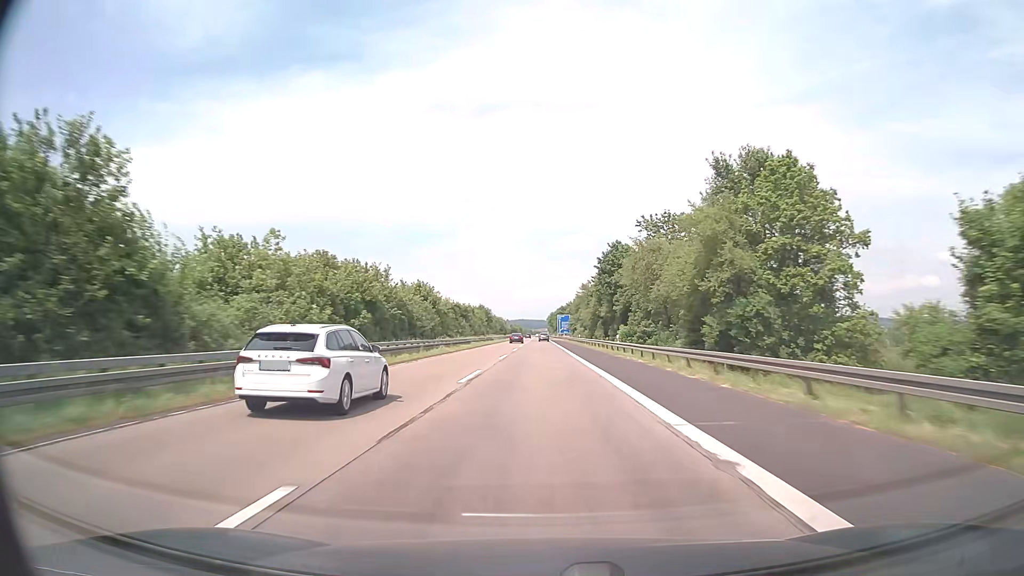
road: motorway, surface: asphalt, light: Day
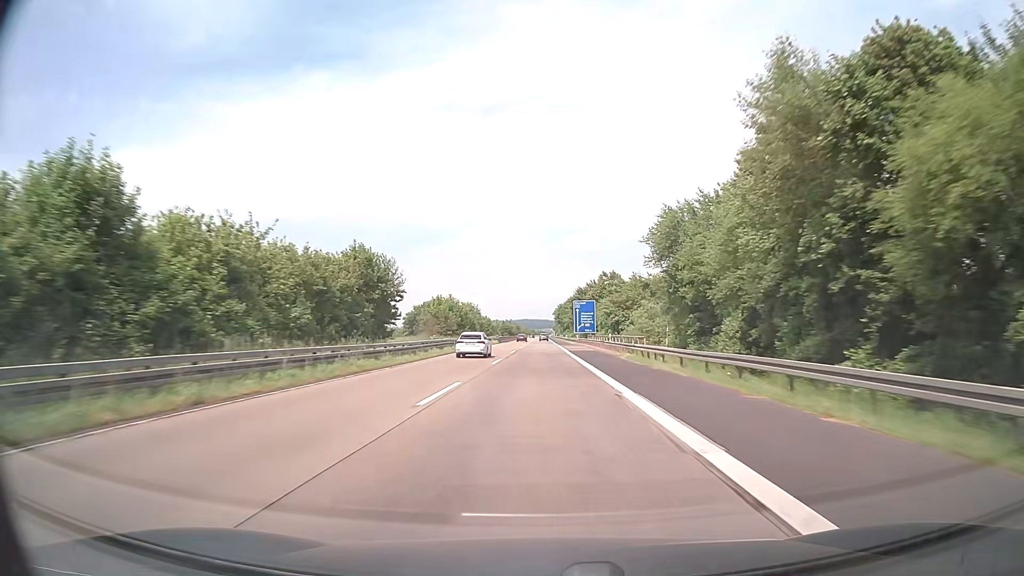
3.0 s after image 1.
(-0.1, +95.1) m; 0°
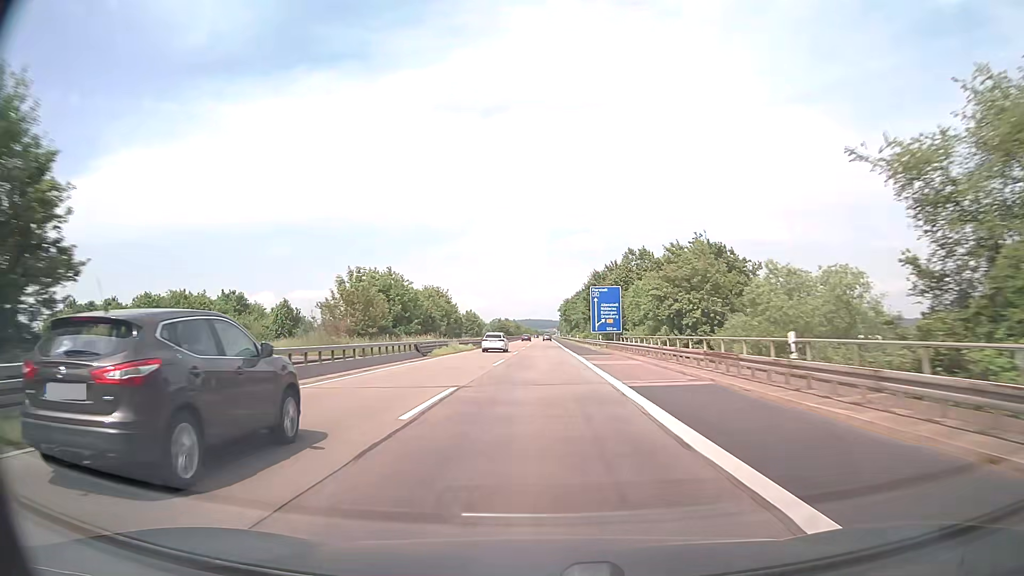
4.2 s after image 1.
(-0.1, +38.0) m; 0°
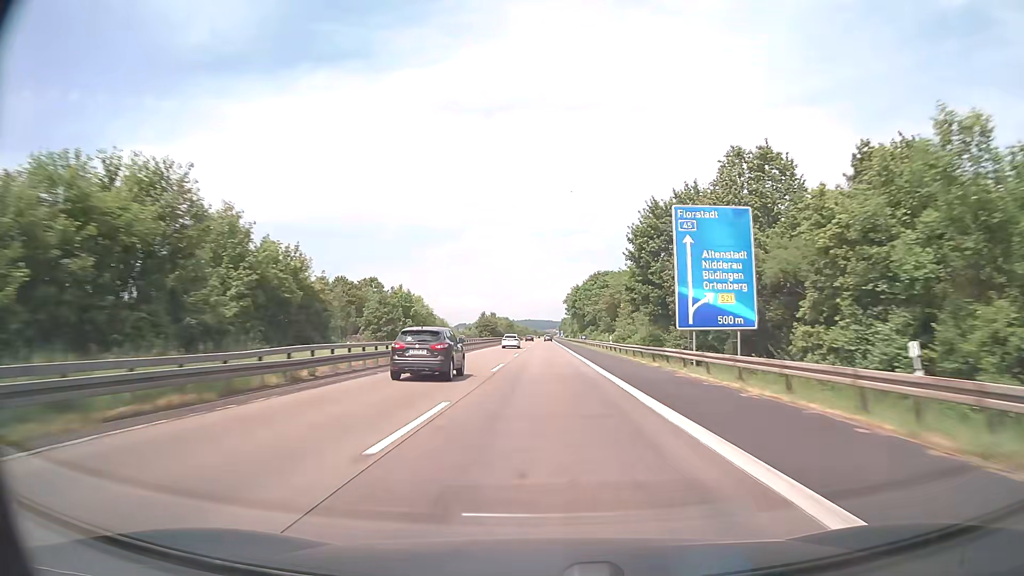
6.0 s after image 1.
(0.0, +57.0) m; 0°
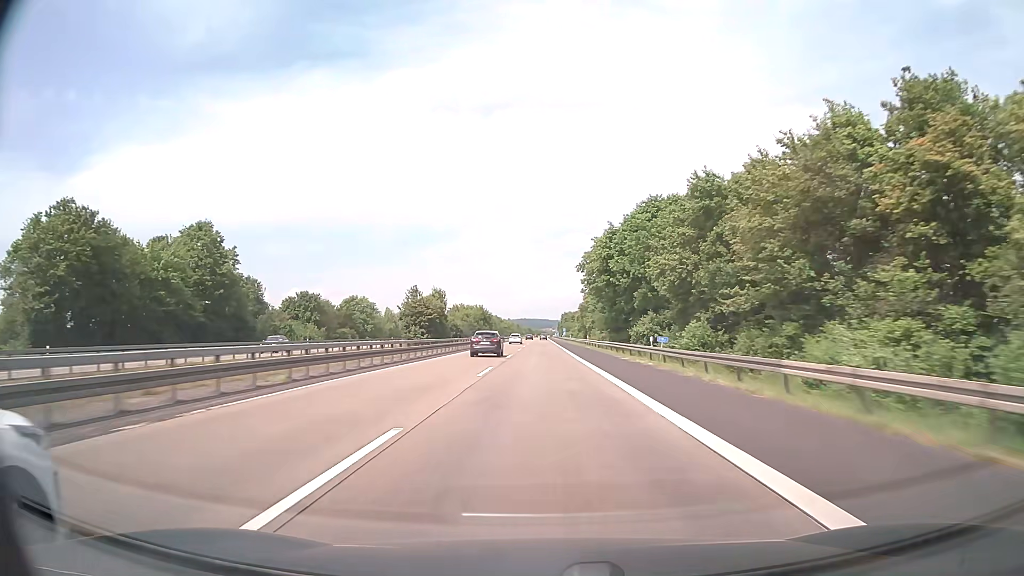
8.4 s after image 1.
(+0.3, +76.0) m; 0°
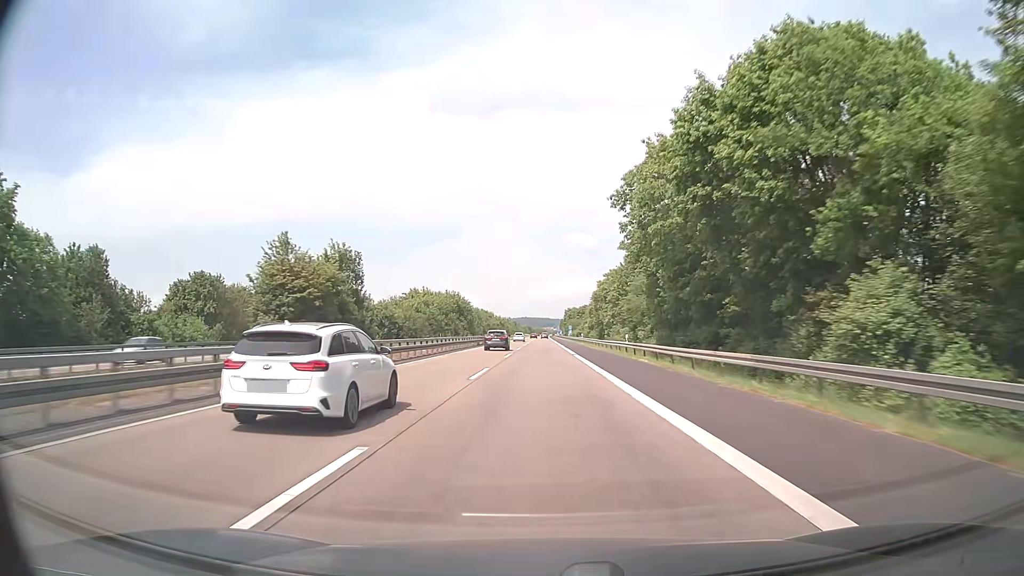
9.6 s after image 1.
(-0.1, +38.0) m; 0°
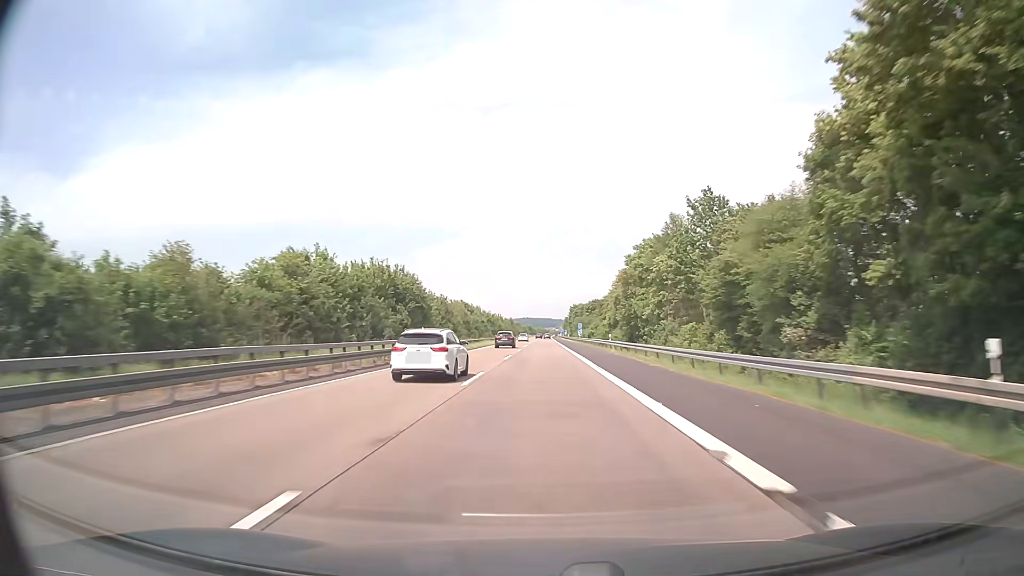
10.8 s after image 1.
(0.0, +38.0) m; 0°
(0, +10) (0, +20) (0, +30) (0, +40) (0, +50) (0, +60) (0, +70) (0, +80) (0, +90) (0, +100) m
